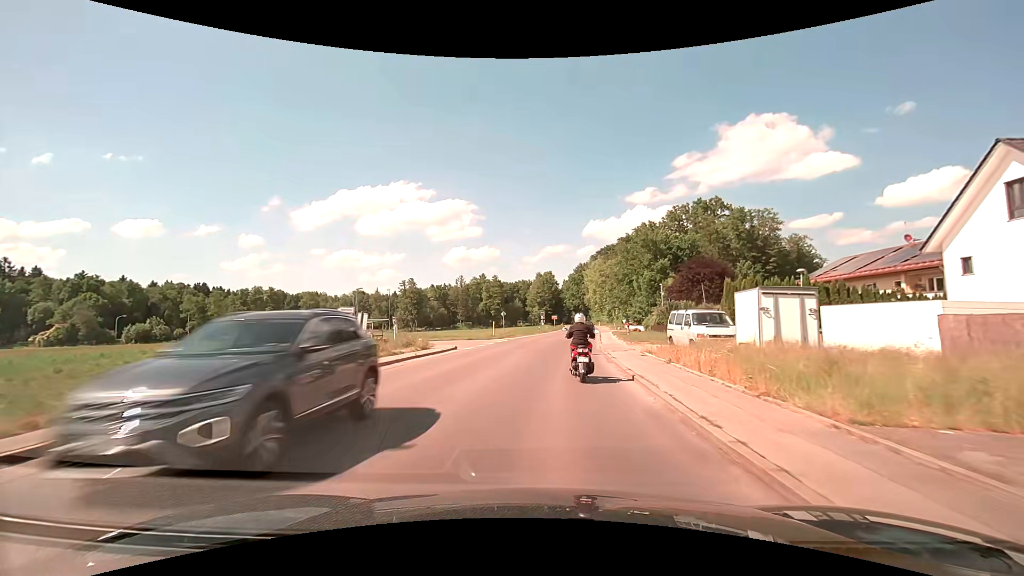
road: secondary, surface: asphalt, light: Day
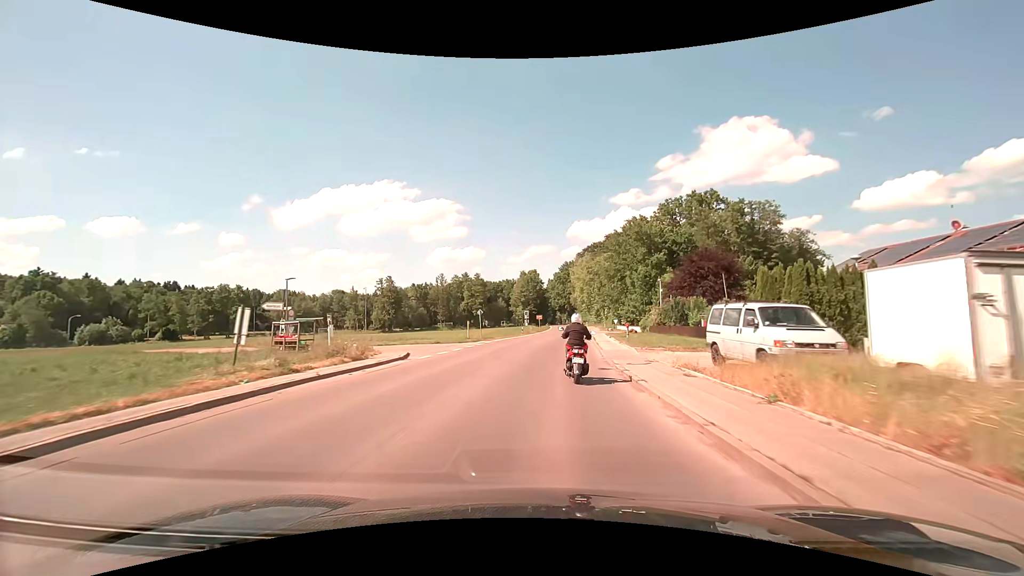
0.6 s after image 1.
(+0.1, +8.0) m; +2°
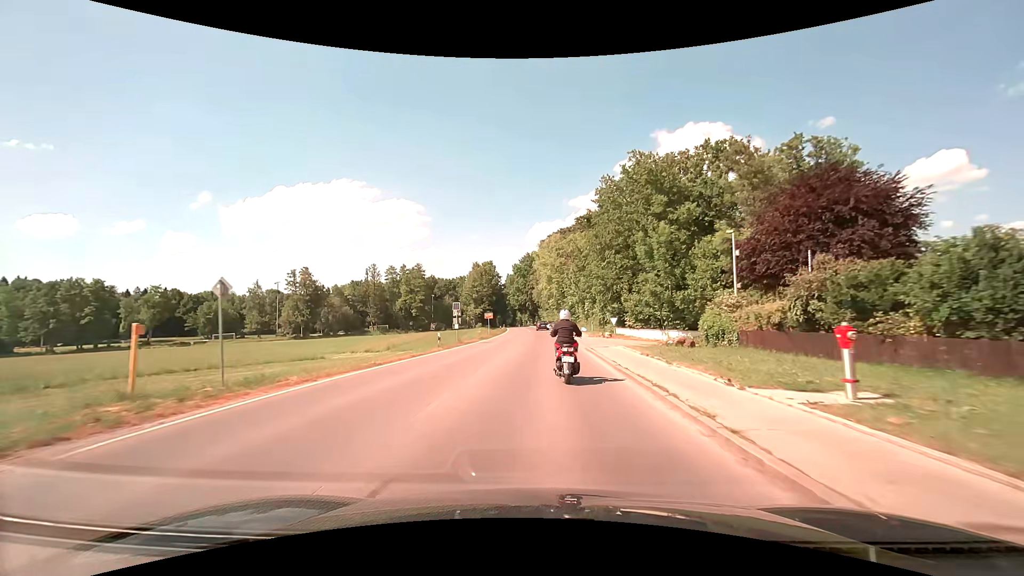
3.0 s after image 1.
(+1.5, +32.7) m; +5°
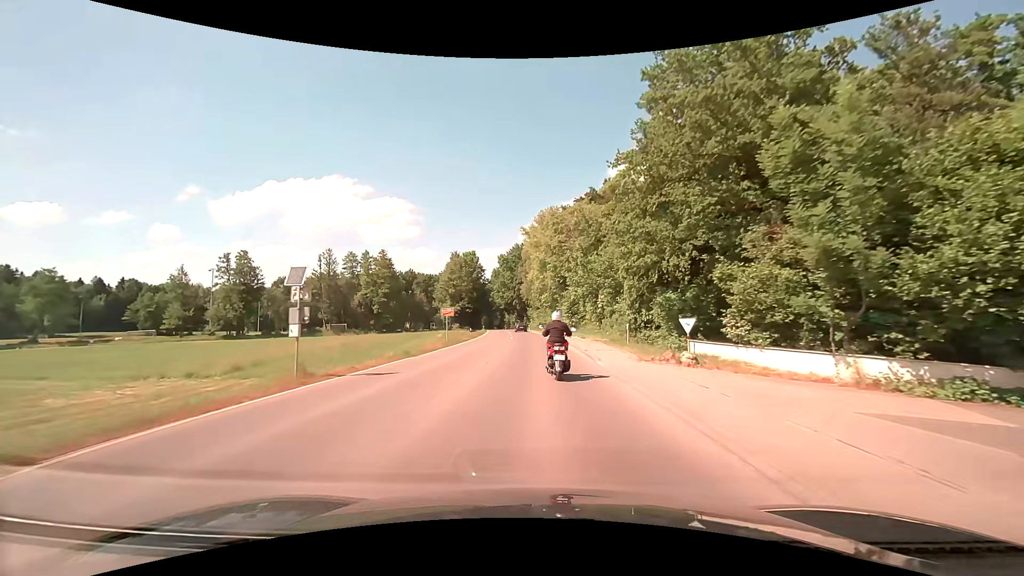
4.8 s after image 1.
(+0.2, +24.3) m; +1°
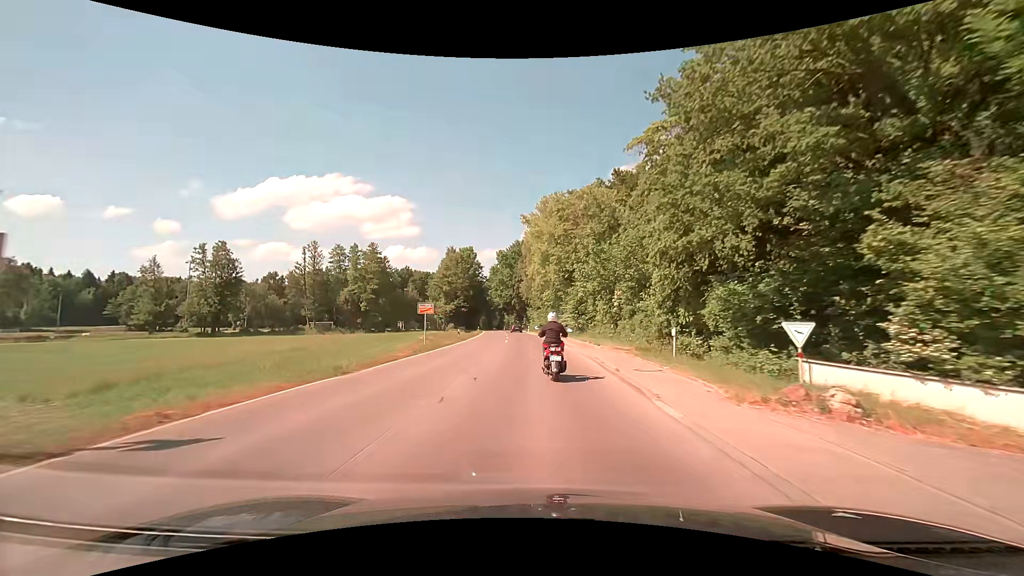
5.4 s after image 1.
(0.0, +8.5) m; 0°
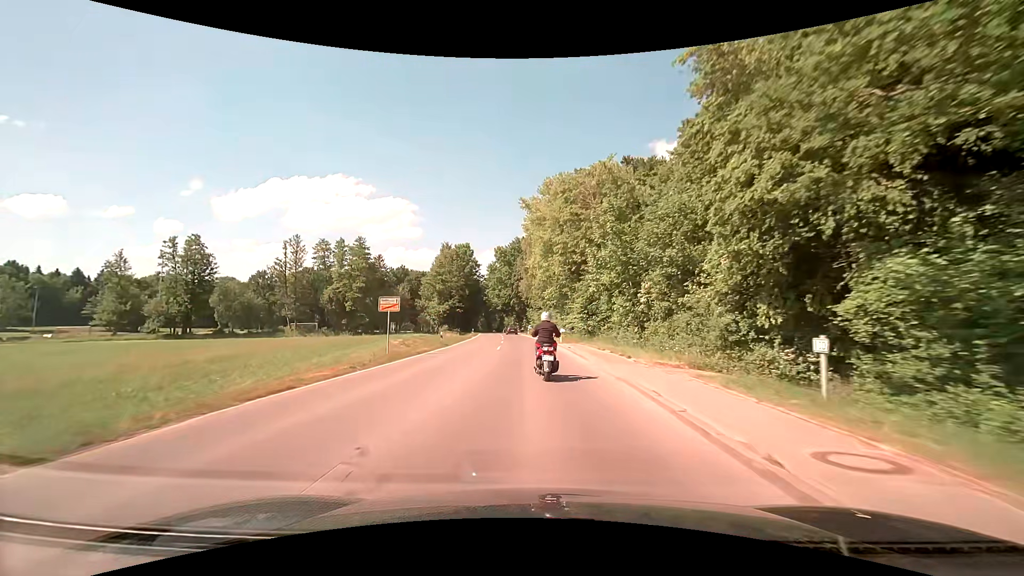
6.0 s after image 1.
(0.0, +8.7) m; 0°
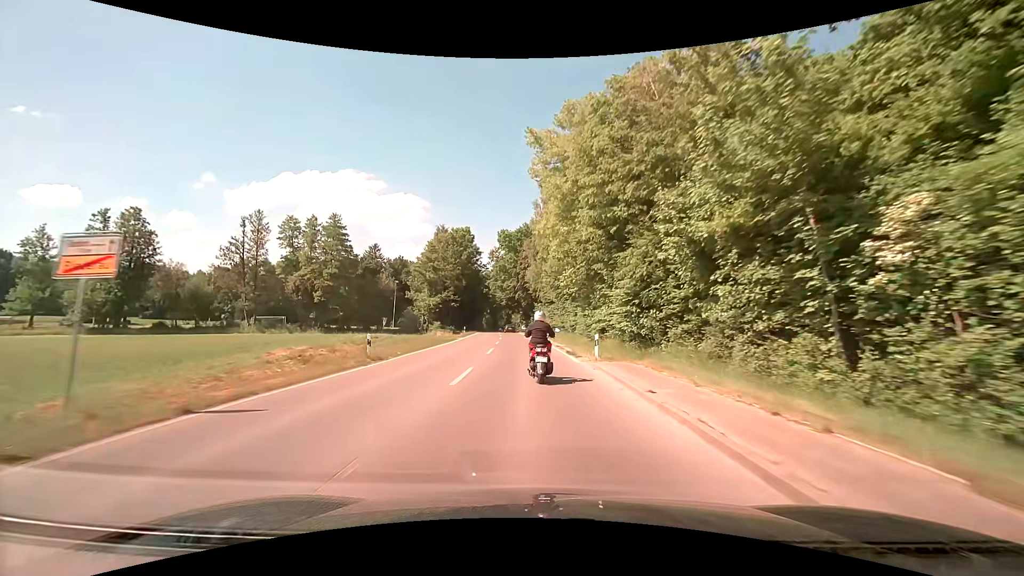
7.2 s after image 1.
(-0.2, +17.8) m; -1°
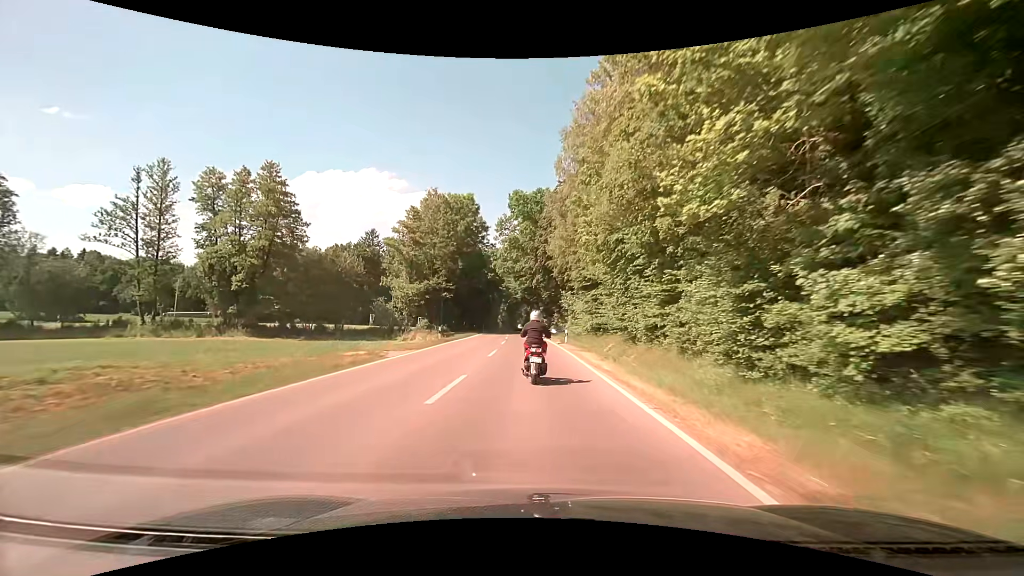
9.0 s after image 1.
(-0.5, +26.8) m; -3°
(0, +10) (0, +20) (0, +30) (0, +40) (-1, +50) (-1, +60) (-1, +70) (-2, +80) (-2, +90) (-2, +100) m
